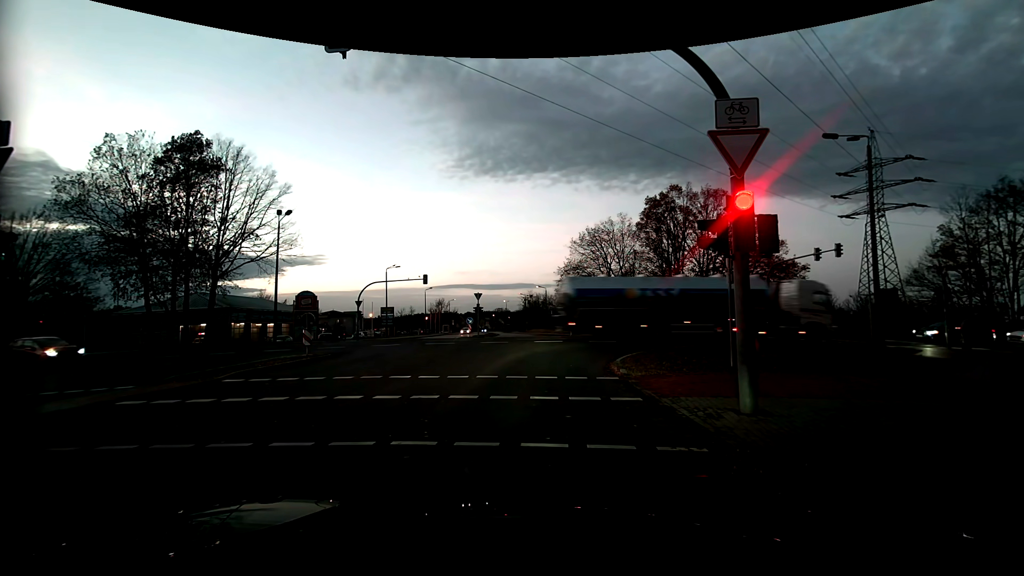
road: tertiary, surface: asphalt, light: Dusk
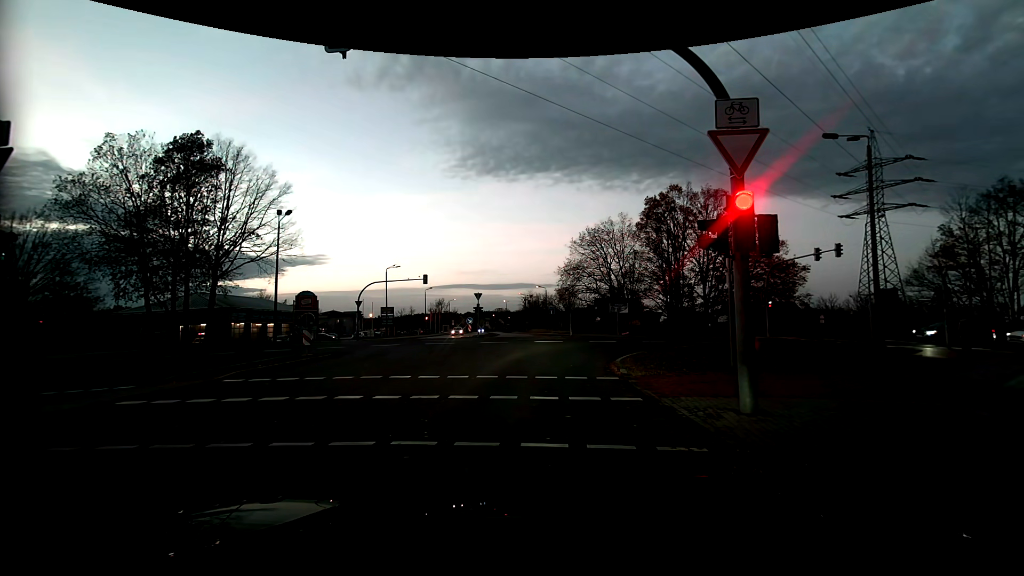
(0.0, 0.0) m; 0°
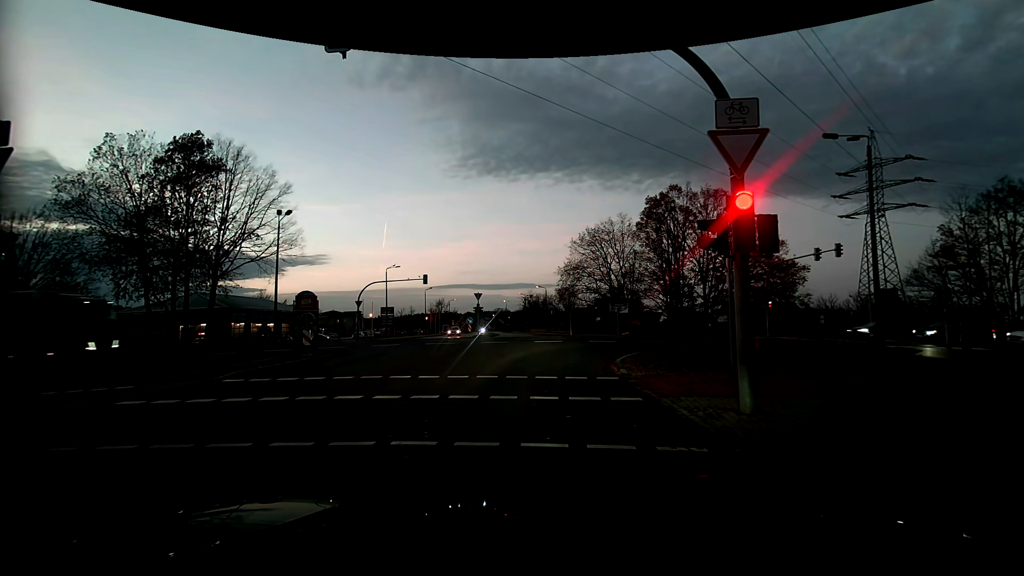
(0.0, 0.0) m; 0°
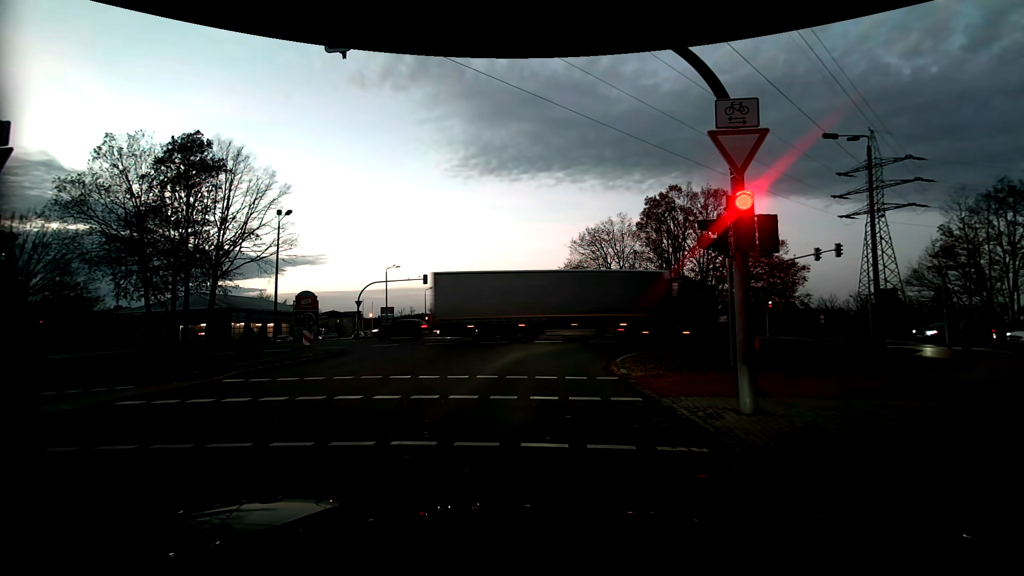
(0.0, 0.0) m; 0°
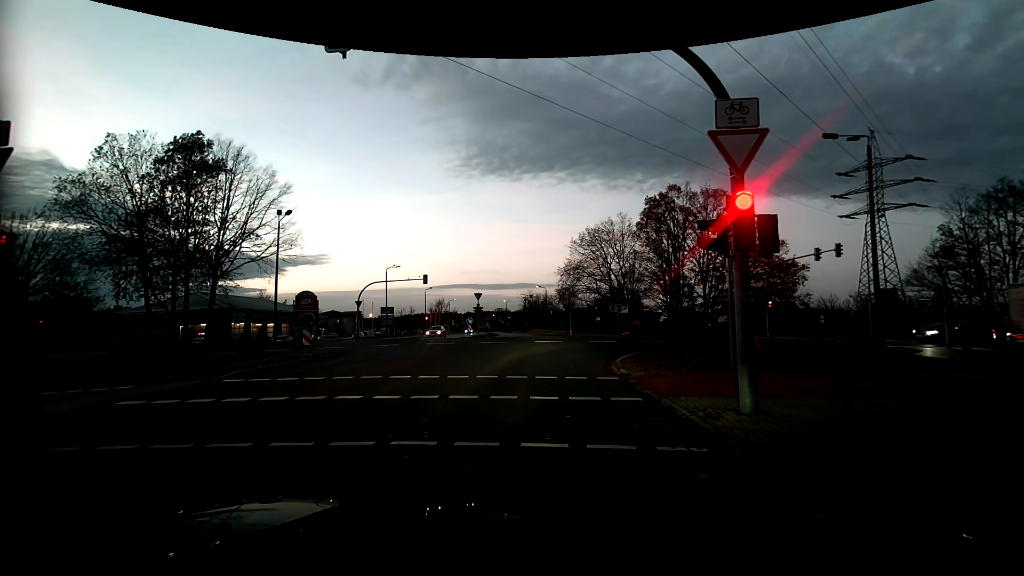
(0.0, 0.0) m; 0°
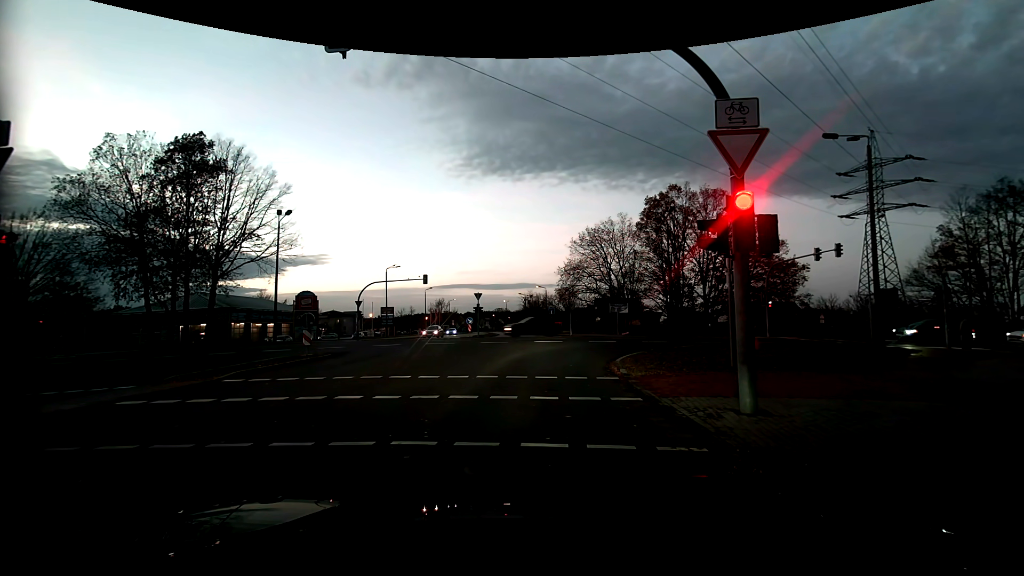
(0.0, 0.0) m; 0°
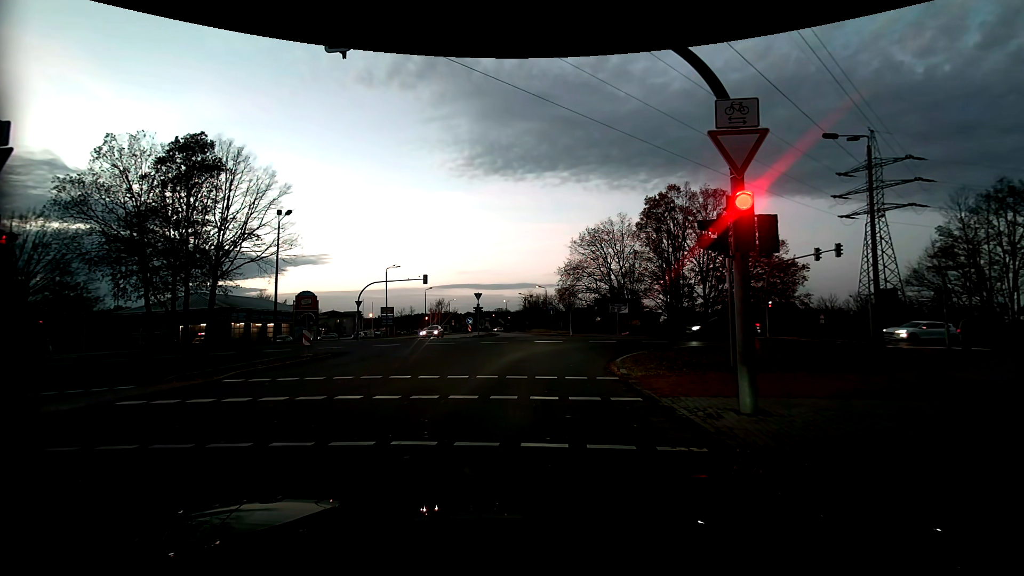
(0.0, 0.0) m; 0°
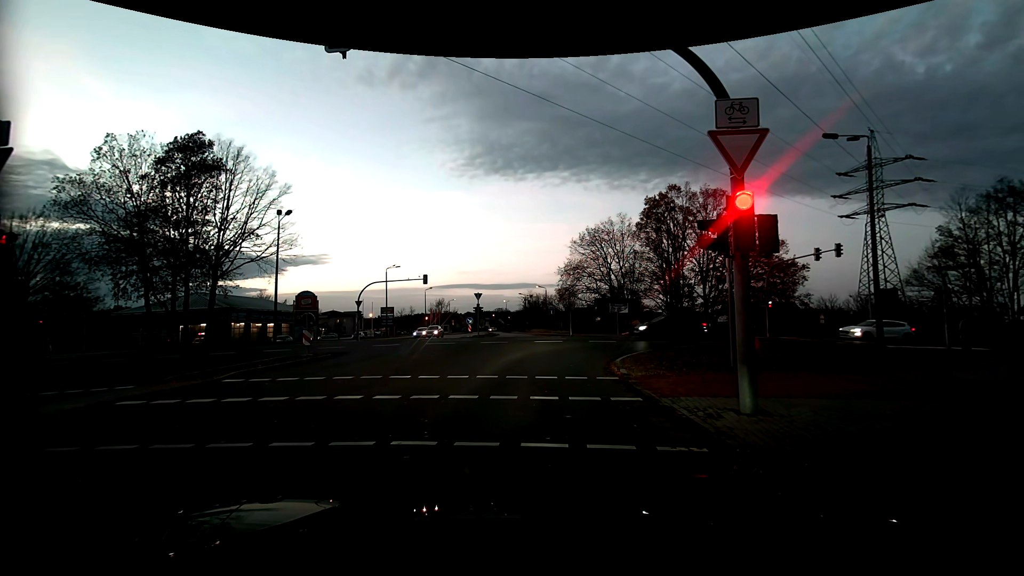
(0.0, 0.0) m; 0°
(0, +10) (+1, +20) (+7, +28) (+16, +33) (+25, +34) (+35, +35) (+45, +35) (+55, +36) (+65, +37) (+75, +37) m
